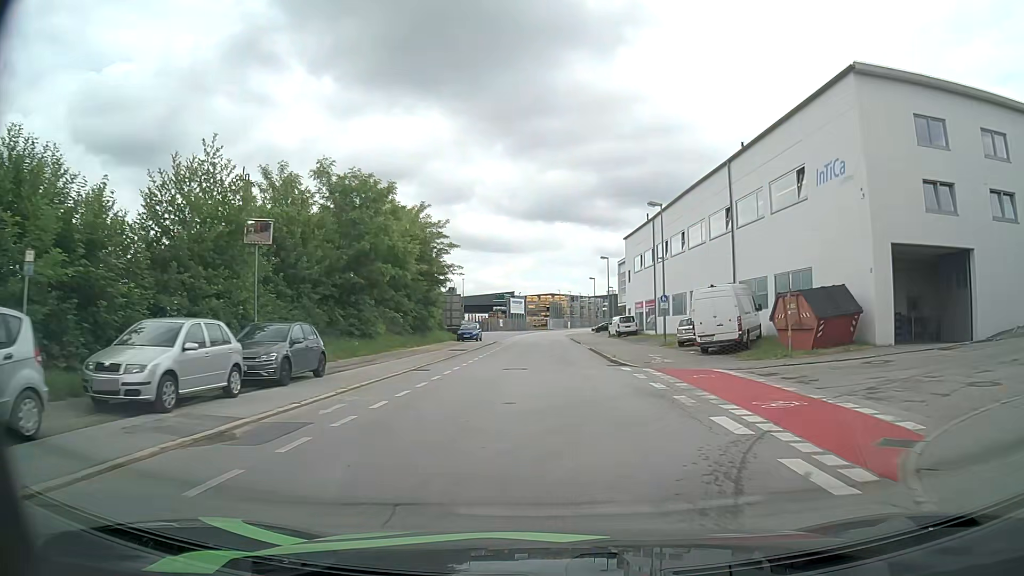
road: residential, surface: asphalt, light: Day
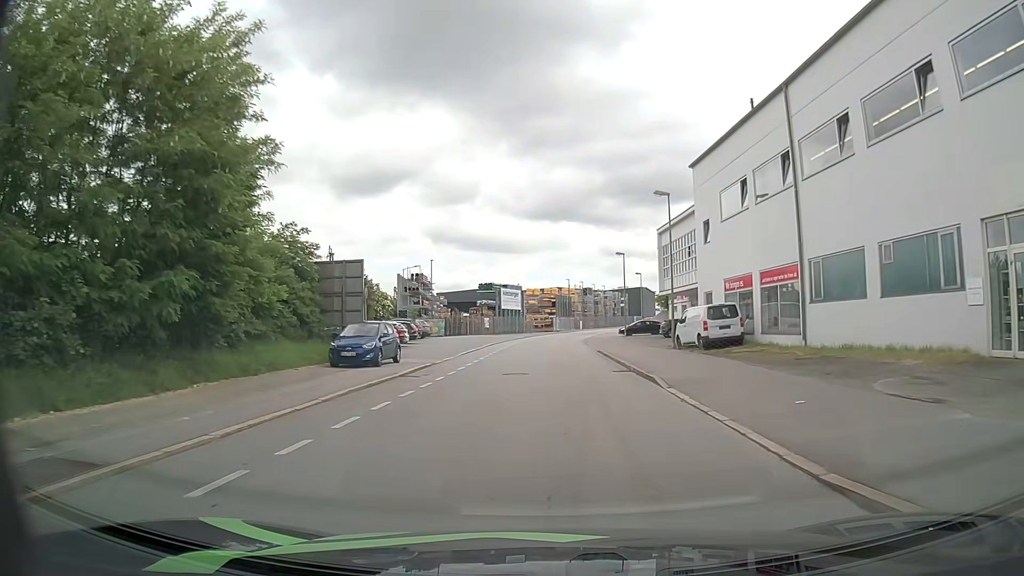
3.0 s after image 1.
(-0.2, +32.6) m; -1°
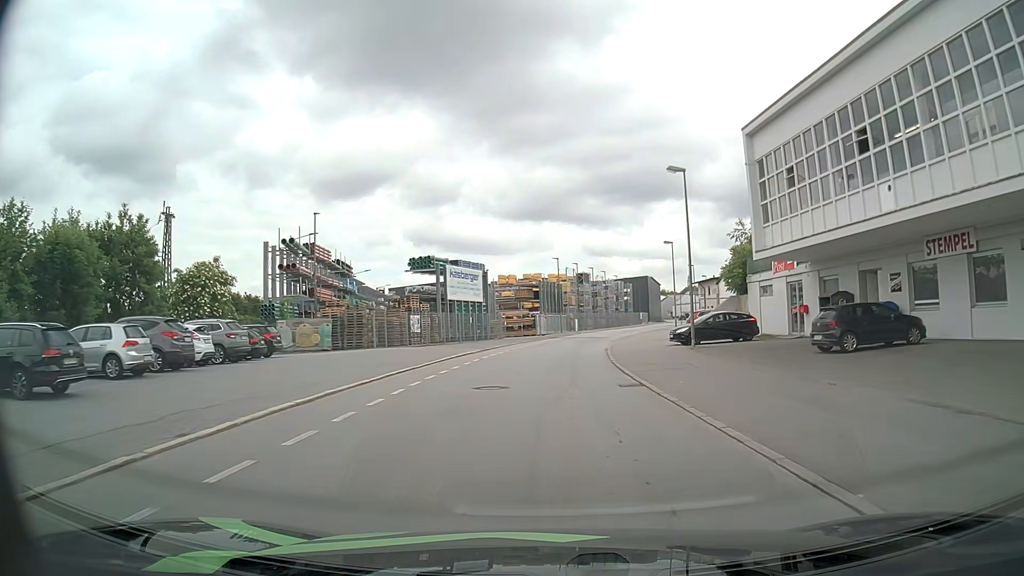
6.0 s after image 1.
(-0.1, +34.2) m; +1°
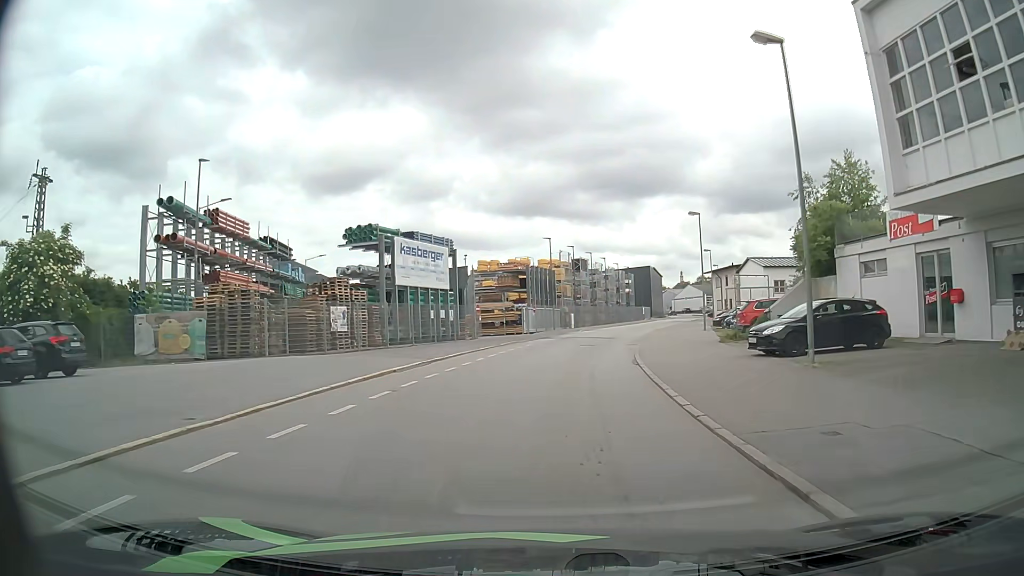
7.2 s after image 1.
(+0.1, +14.0) m; +1°
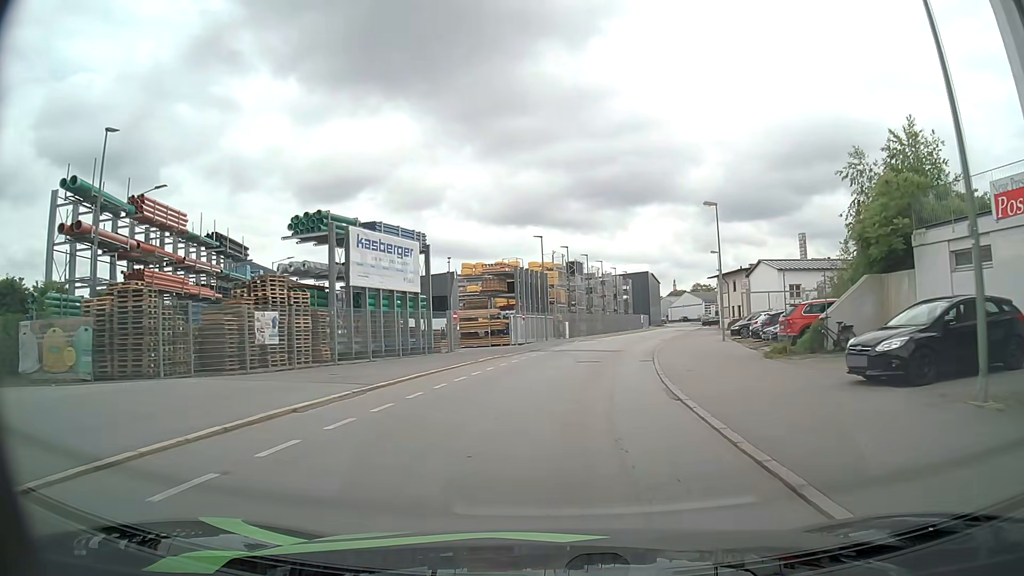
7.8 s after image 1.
(0.0, +6.8) m; +1°
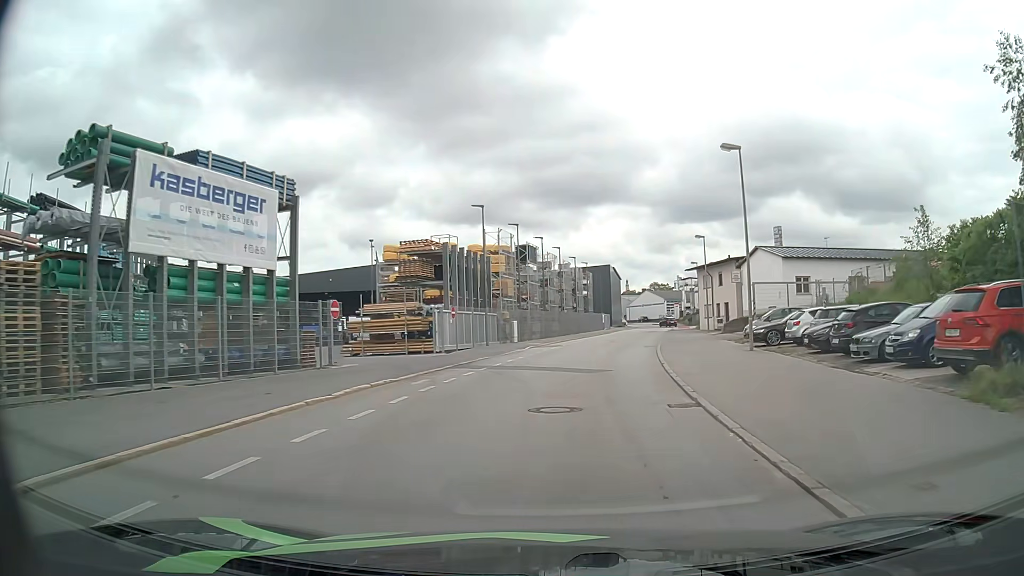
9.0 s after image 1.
(+0.3, +13.3) m; +3°
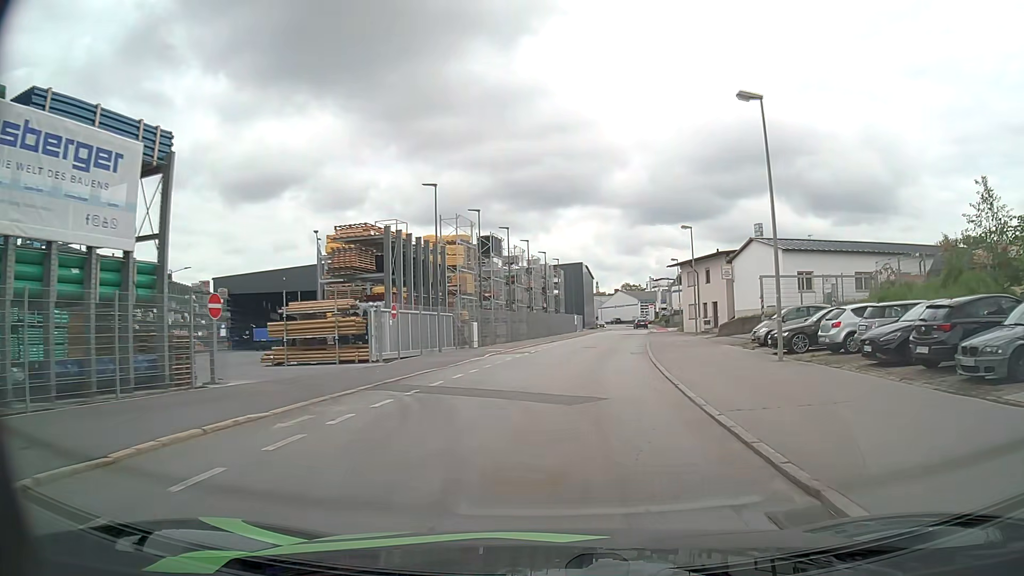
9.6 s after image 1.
(+0.2, +6.5) m; +3°
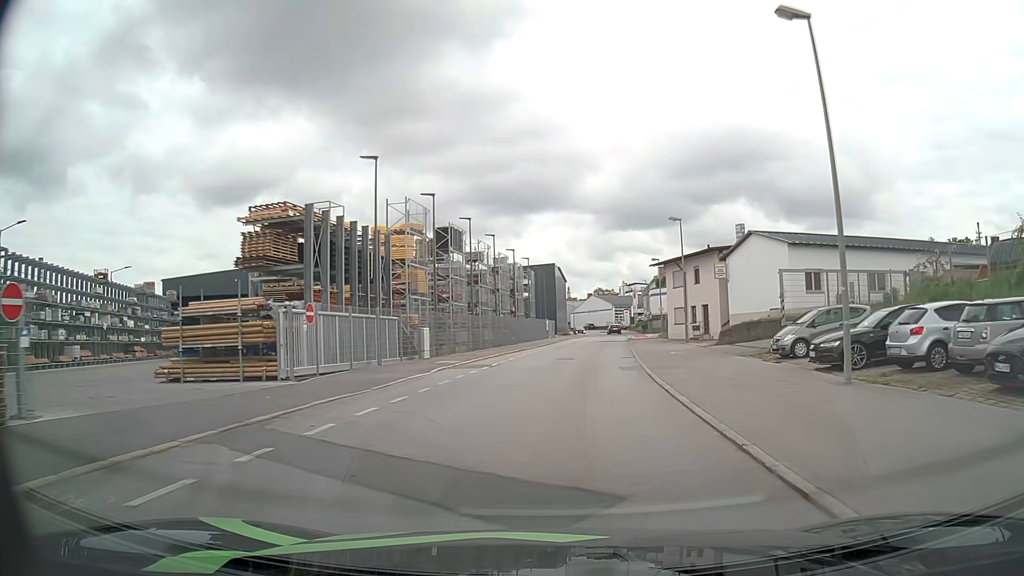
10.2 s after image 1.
(+0.1, +6.4) m; +2°
(0, +10) (+1, +20) (+2, +30) (+3, +40) (+5, +50) (+6, +60) (+7, +70) (+8, +80) (+9, +90) (+10, +99) m
